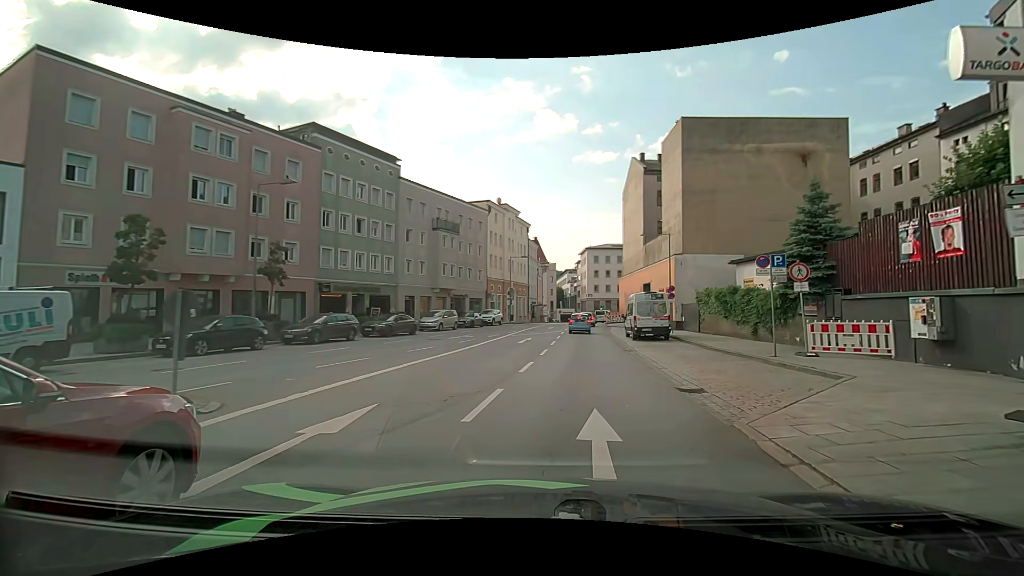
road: primary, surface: asphalt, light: Day
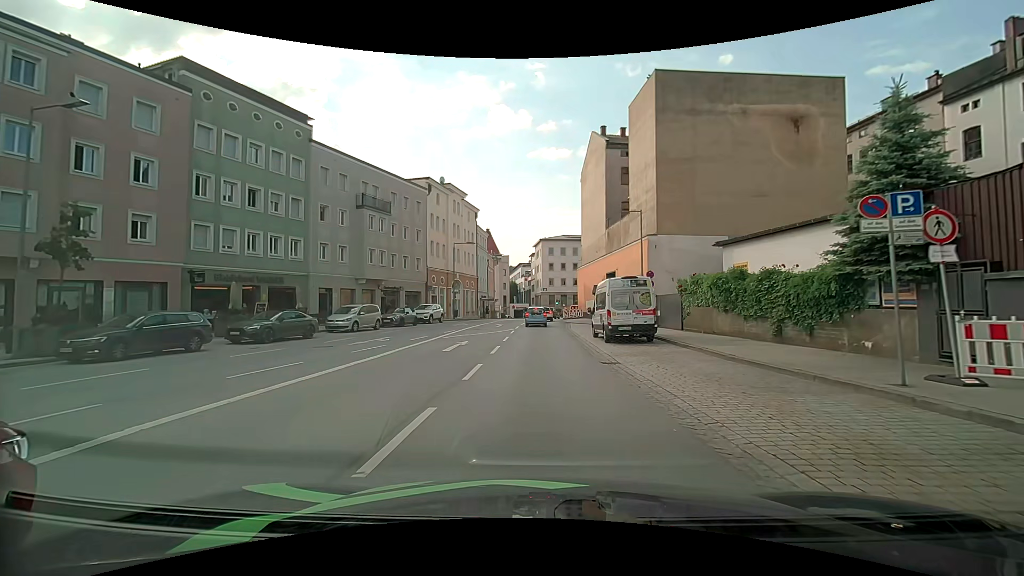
(+0.4, +8.1) m; +5°
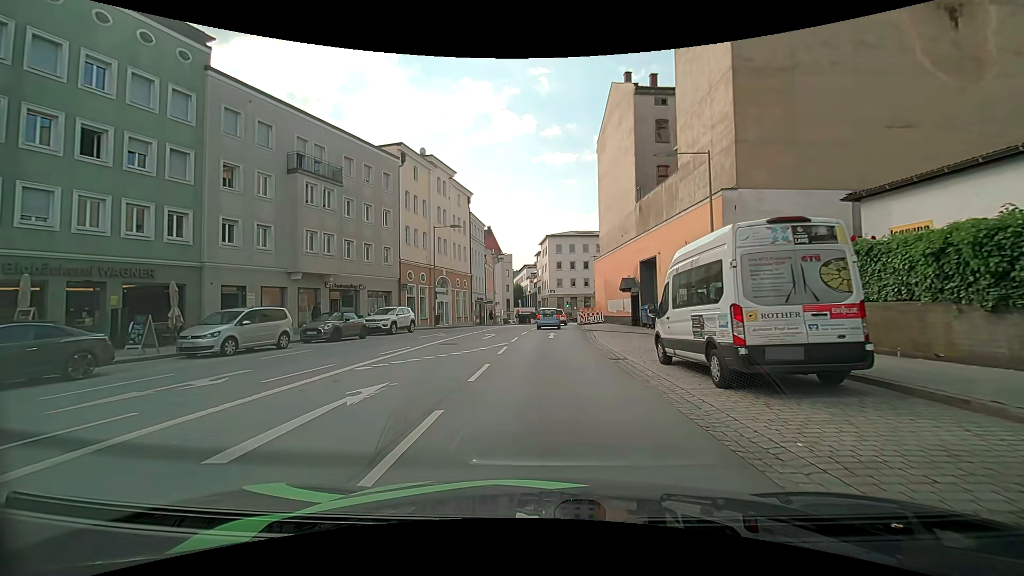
(-0.1, +12.6) m; -1°
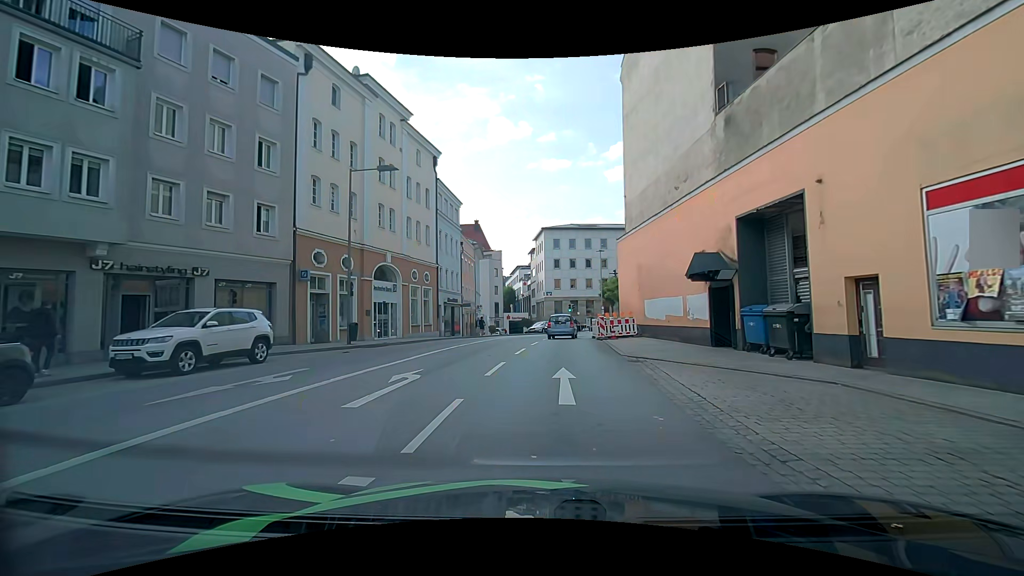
(+0.1, +16.9) m; +1°
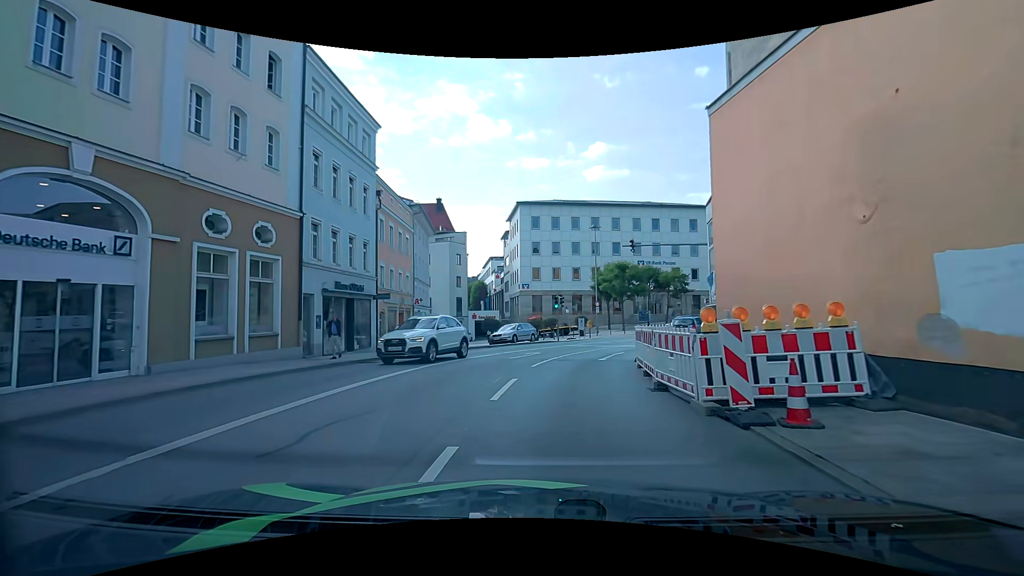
(+0.2, +20.5) m; +1°
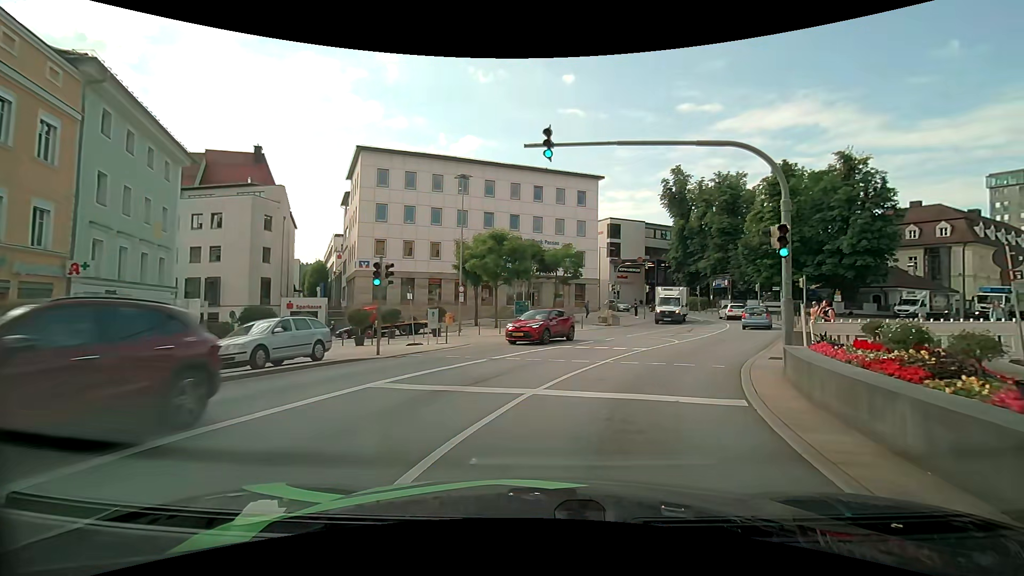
(+1.6, +18.5) m; +15°
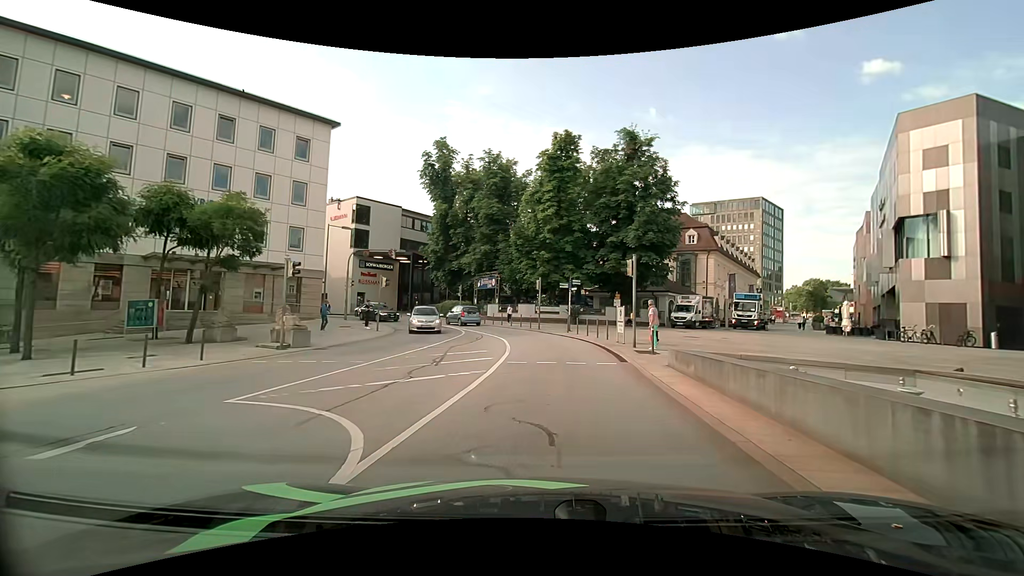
(+5.4, +18.2) m; +27°
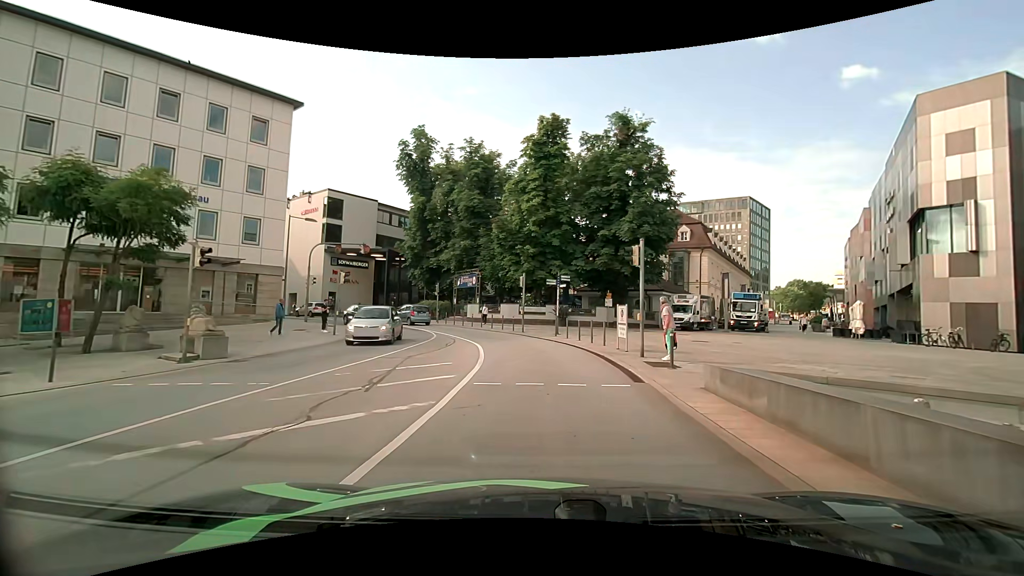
(+0.1, +4.0) m; +2°
(0, +10) (-1, +20) (-3, +30) (-9, +38) (-15, +46) (-22, +53) (-30, +59) (-38, +65) (-46, +71) (-54, +77) m
